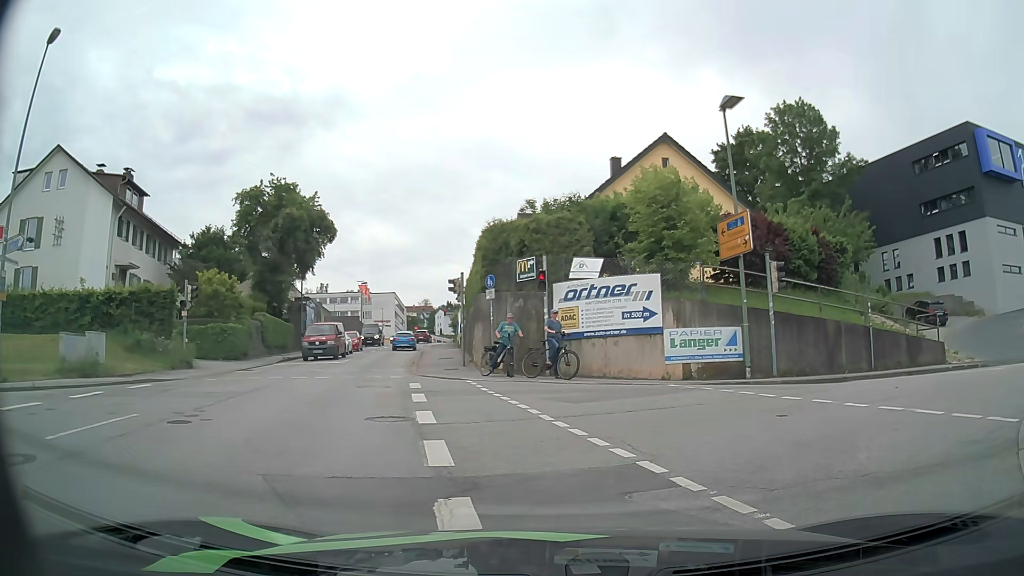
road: tertiary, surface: asphalt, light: Day
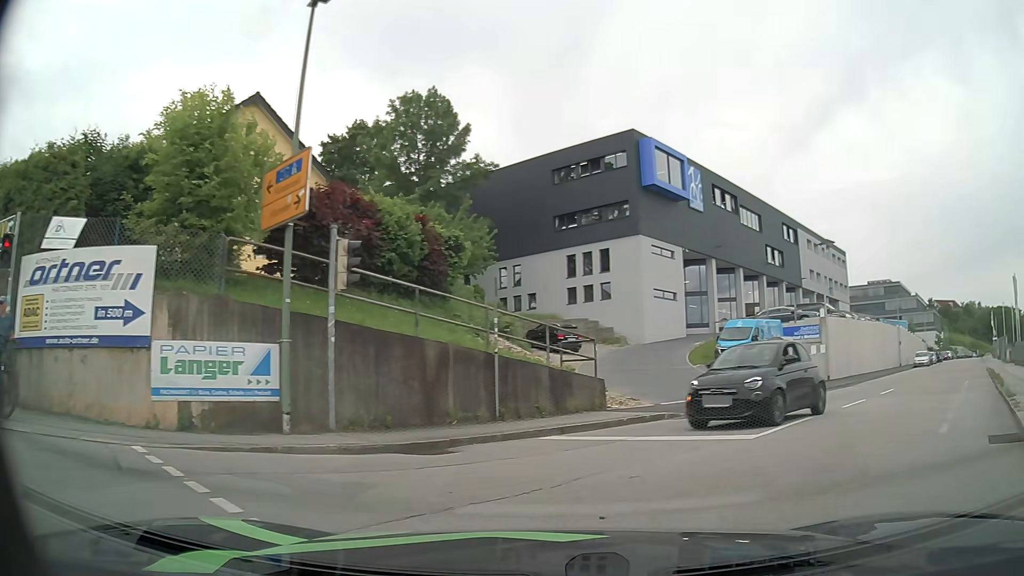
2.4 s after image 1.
(+1.9, +7.6) m; +31°
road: residential
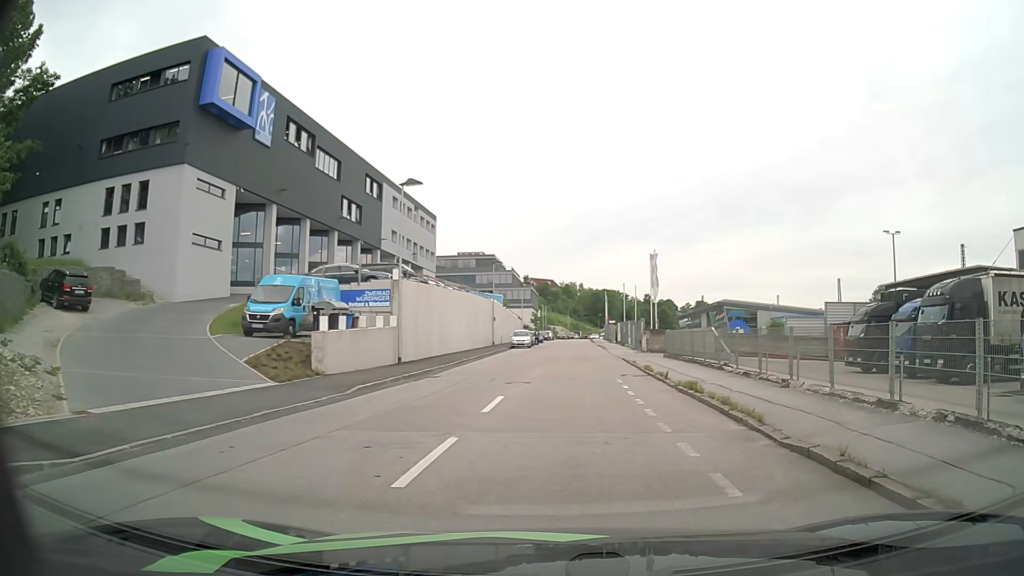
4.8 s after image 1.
(+3.6, +9.5) m; +38°
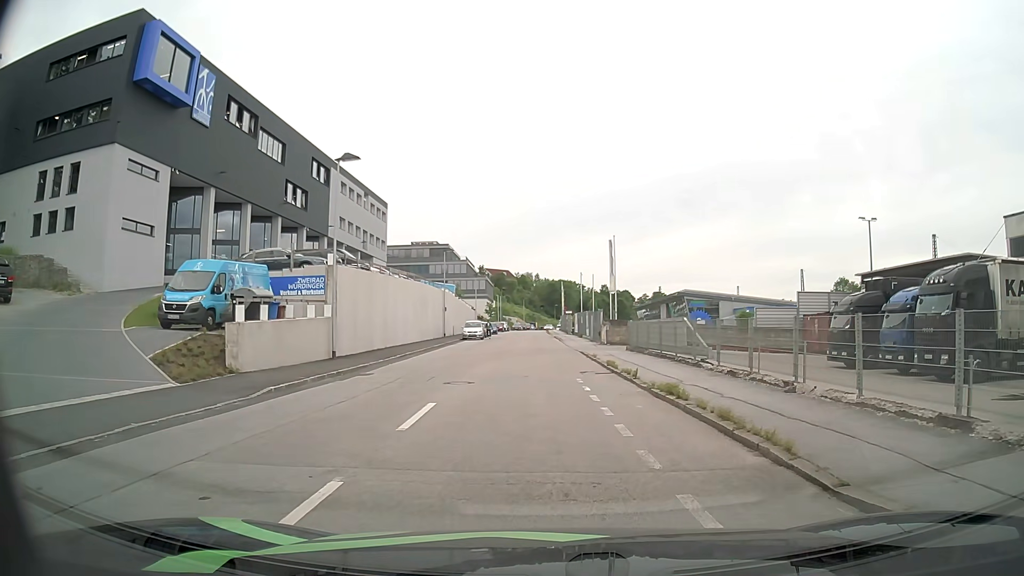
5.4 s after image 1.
(0.0, +3.1) m; +1°
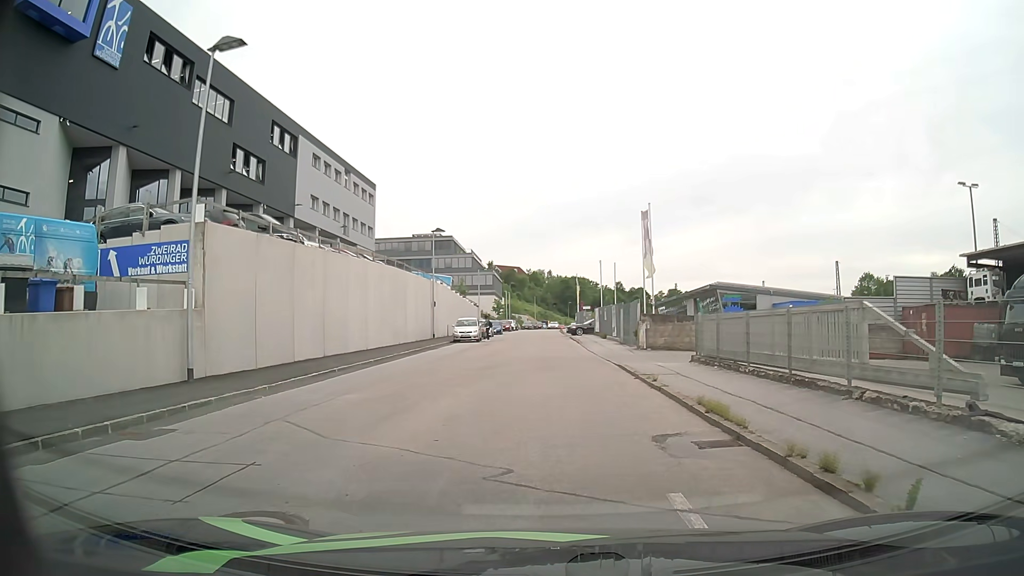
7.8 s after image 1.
(0.0, +12.2) m; -1°
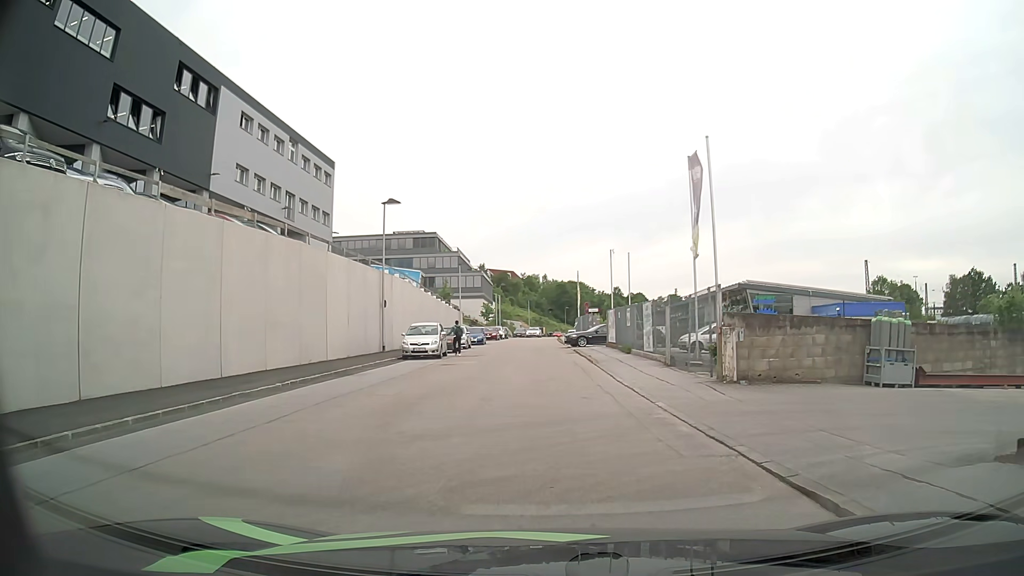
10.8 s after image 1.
(0.0, +14.7) m; 0°
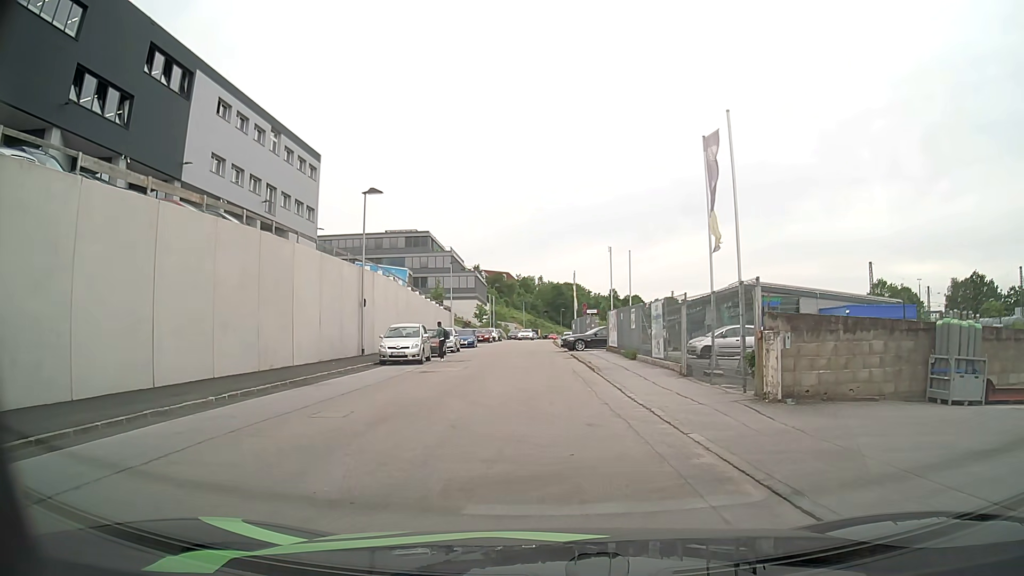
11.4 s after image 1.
(0.0, +3.3) m; 0°
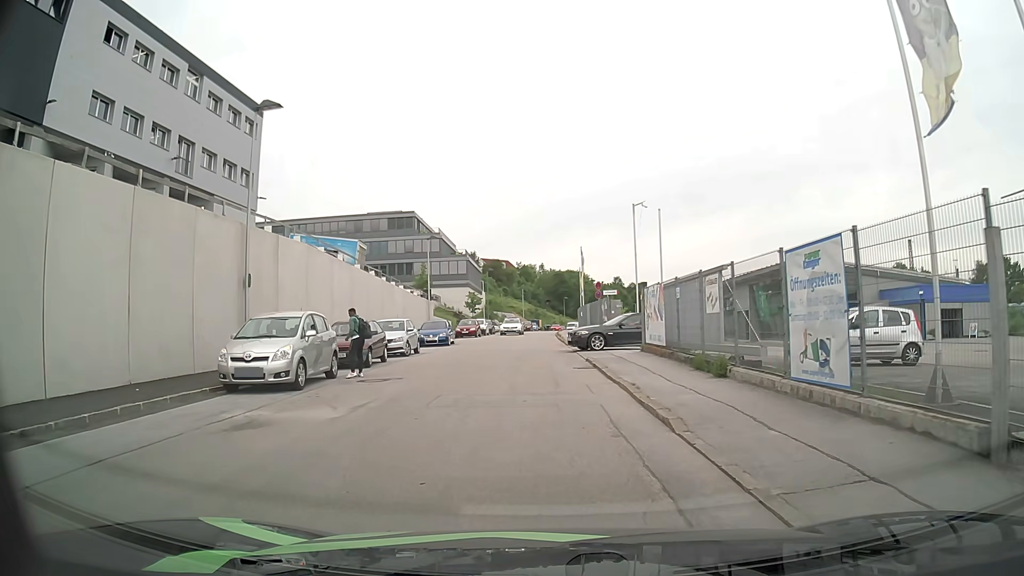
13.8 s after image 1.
(+0.2, +13.2) m; 0°
(0, +10) (0, +20) (-1, +30) (-1, +40) (-2, +50) (-2, +60) (-2, +70) (-1, +80) (-1, +90) (0, +100) m
